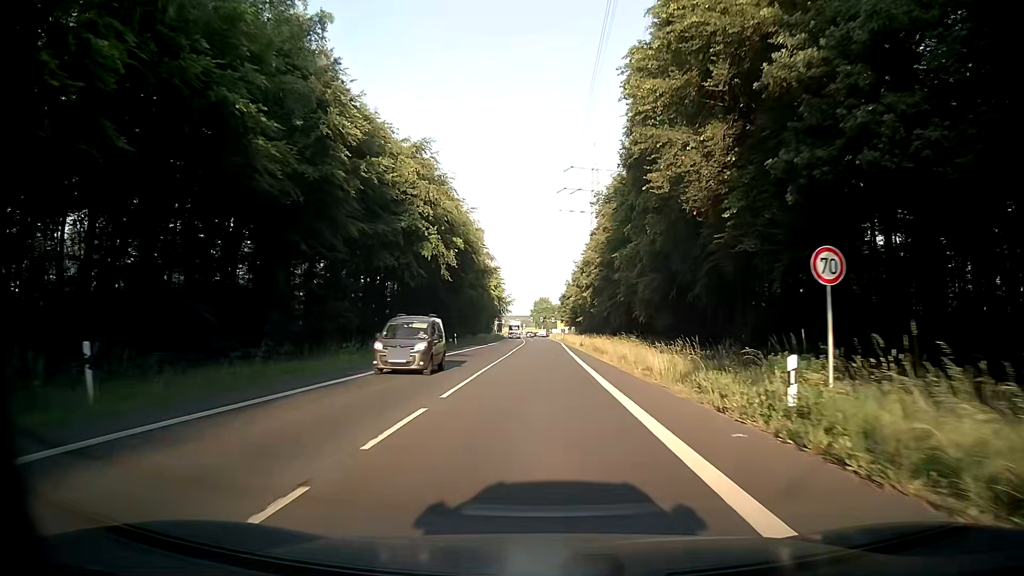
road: secondary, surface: asphalt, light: Day
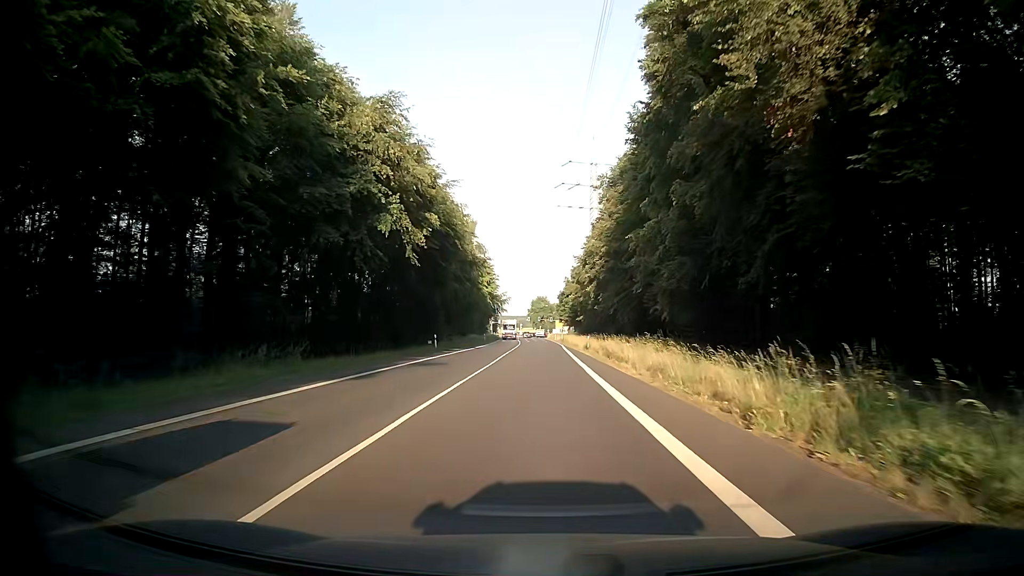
(+0.2, +10.1) m; +1°
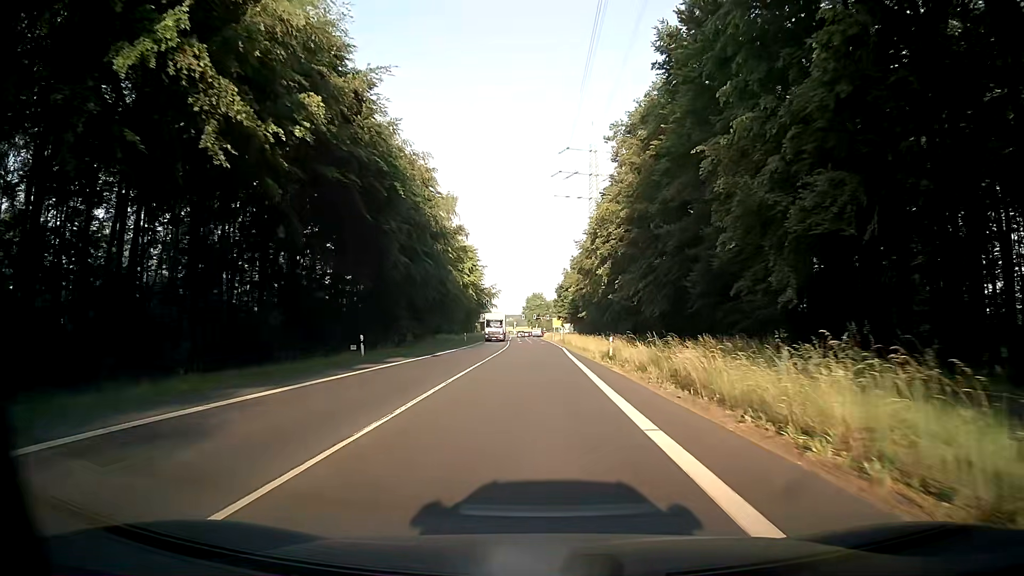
(+0.1, +20.1) m; +1°
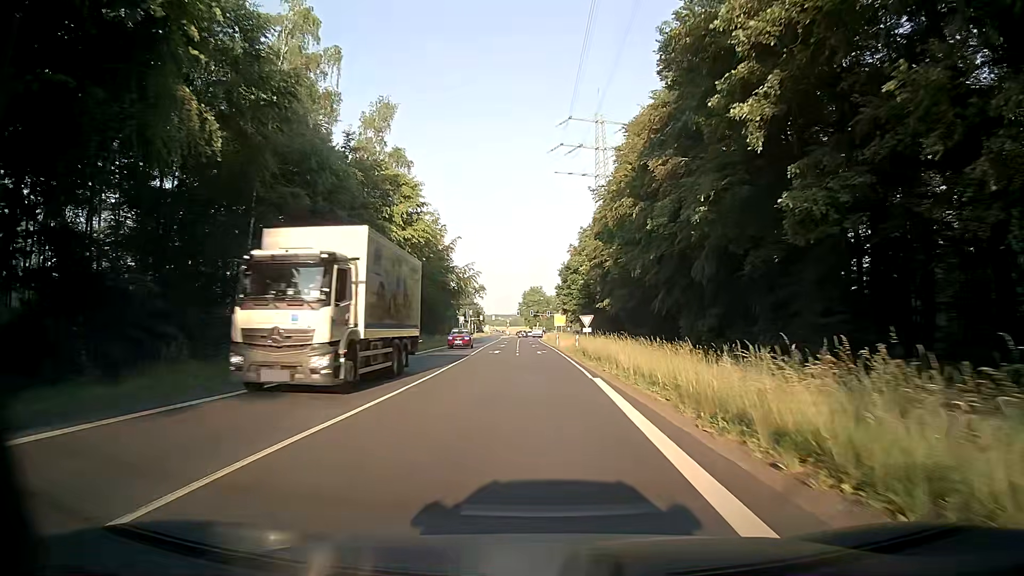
(-0.2, +39.4) m; 0°
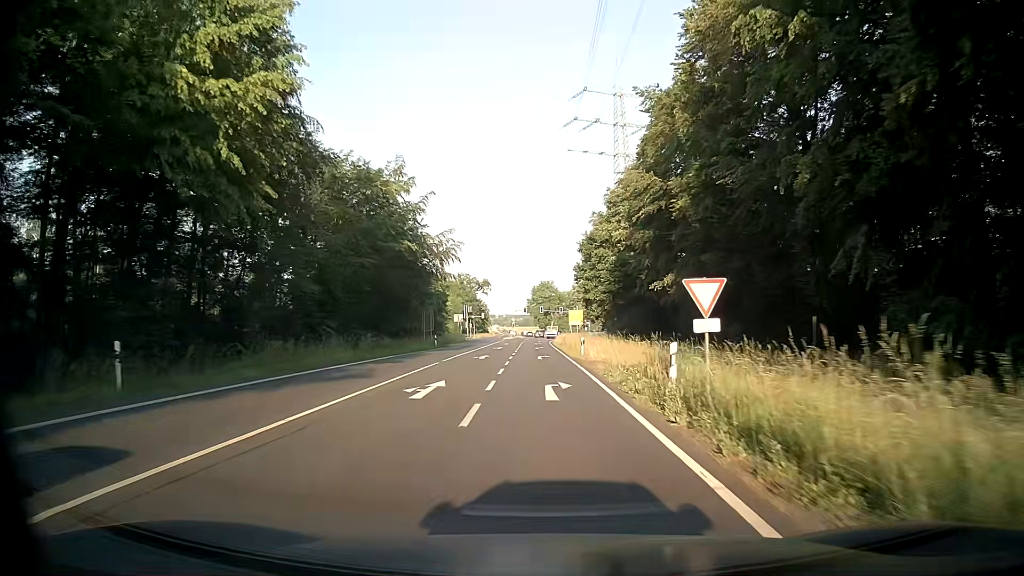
(-0.2, +29.0) m; -1°
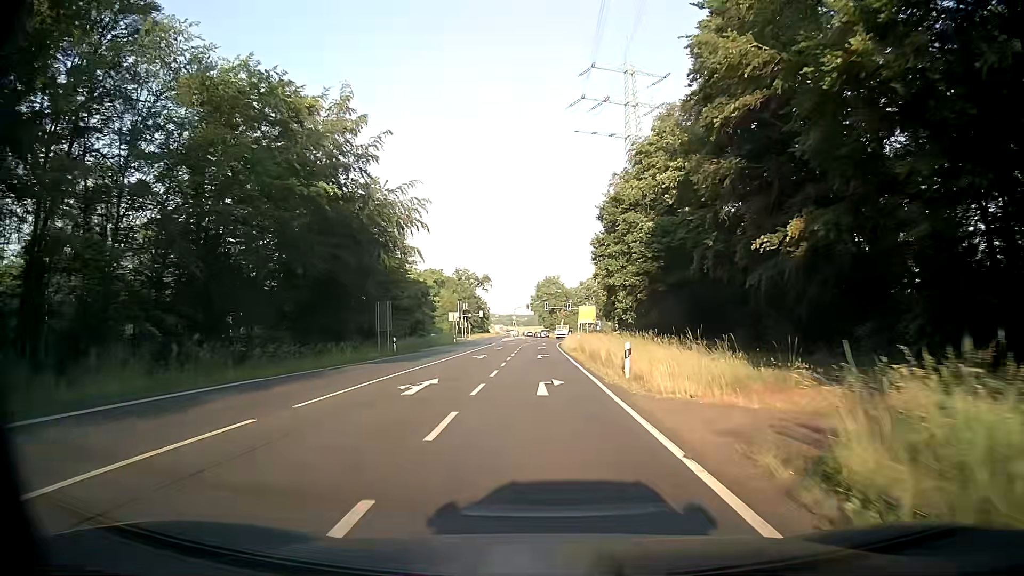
(-0.2, +19.1) m; 0°
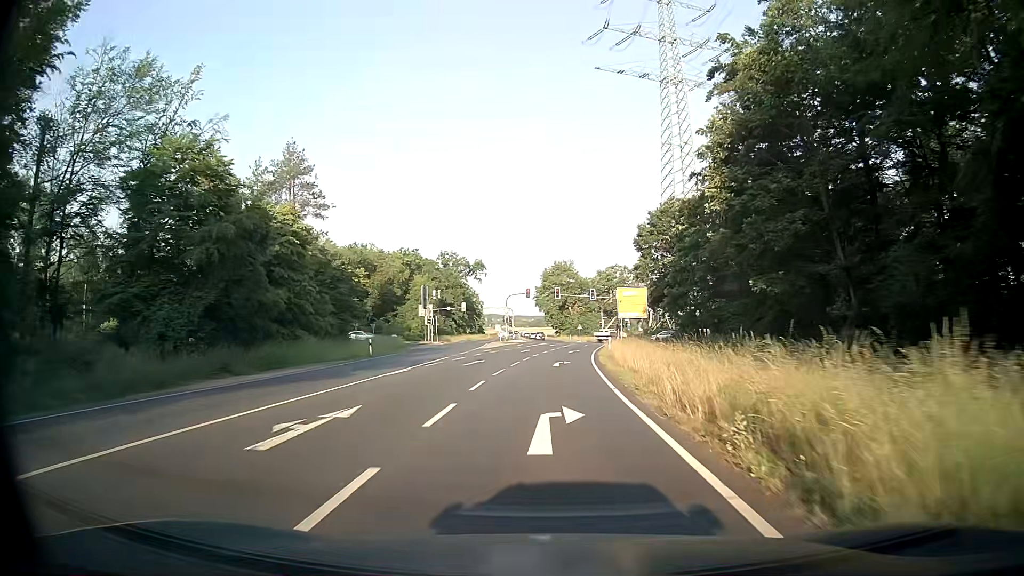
(-0.7, +46.7) m; -1°
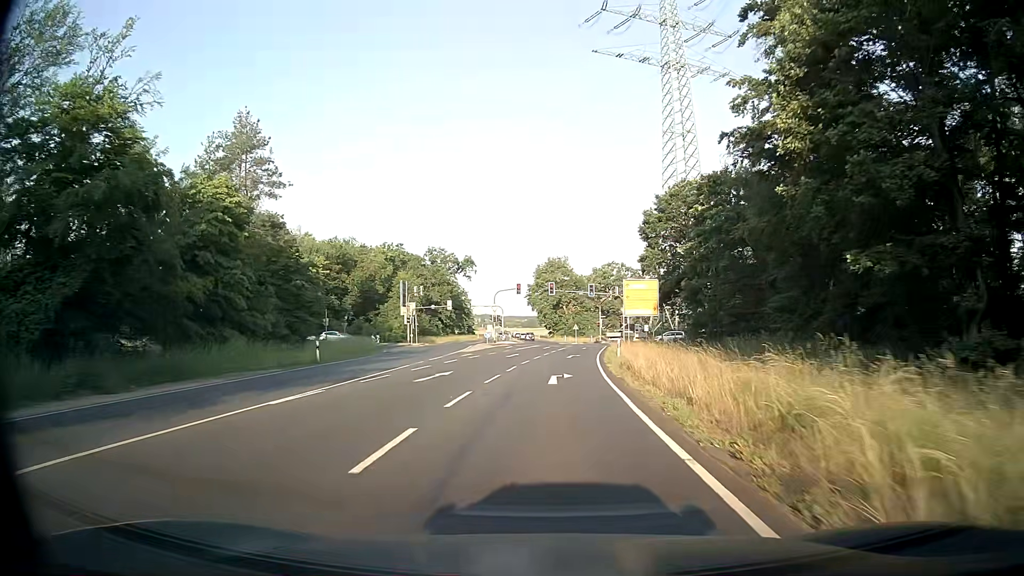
(0.0, +9.2) m; +1°
(0, +10) (0, +20) (+1, +30) (+1, +40) (+2, +50) (+3, +60) (+5, +70) (+9, +79) (+18, +83) (+28, +84) m
